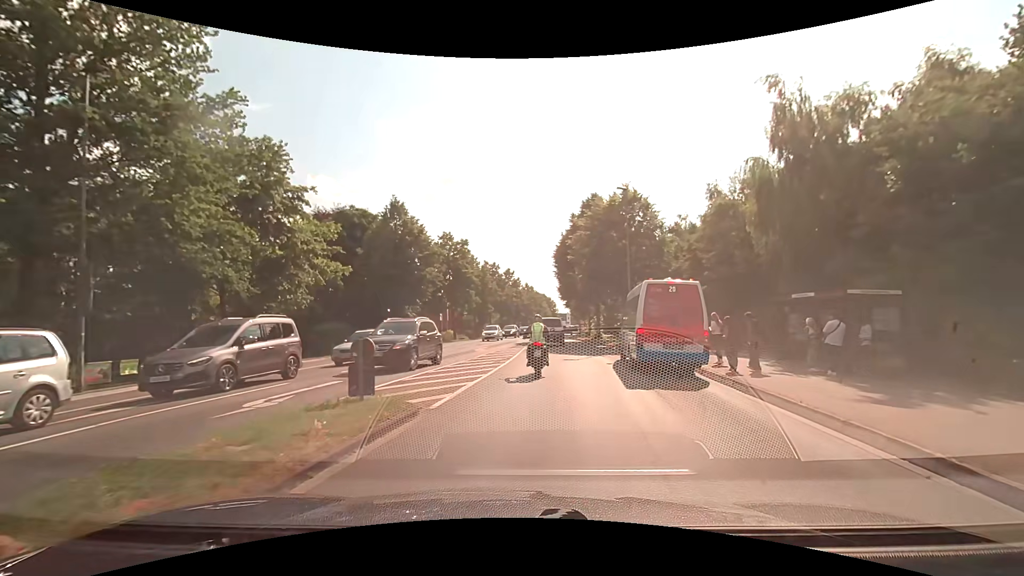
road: secondary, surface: asphalt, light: Day
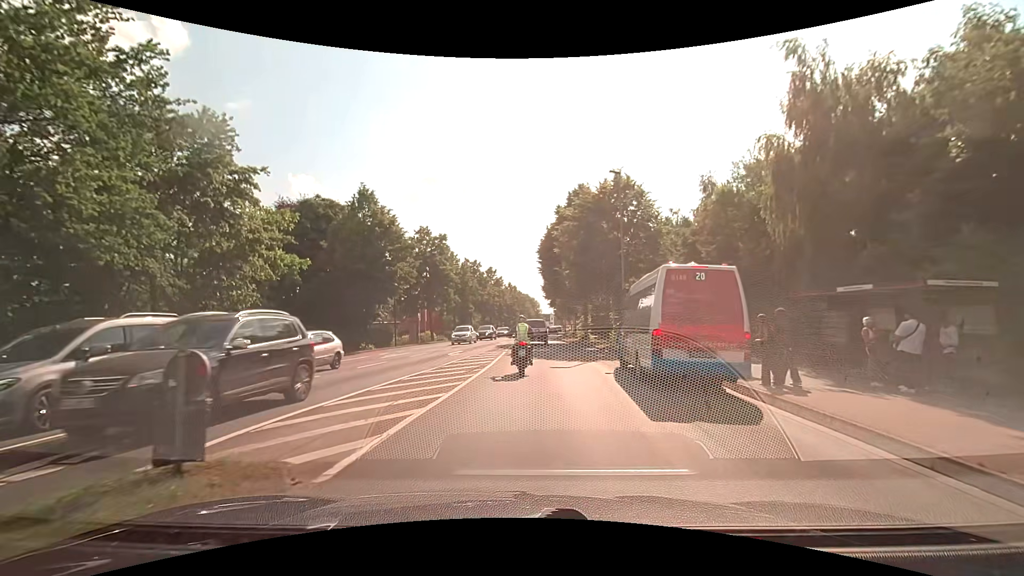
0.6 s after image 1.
(+0.1, +3.9) m; +2°
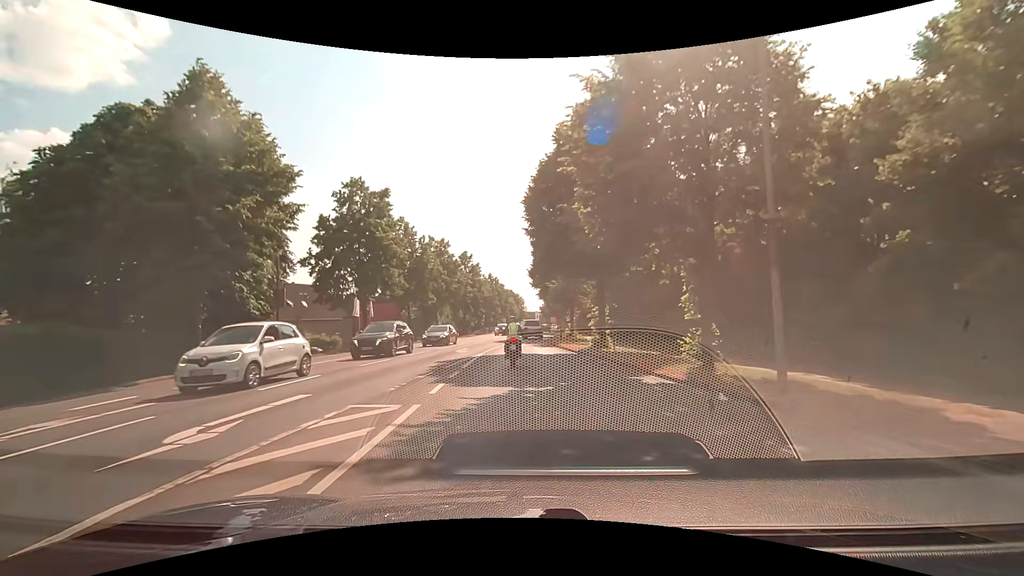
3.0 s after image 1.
(+0.6, +18.9) m; +2°
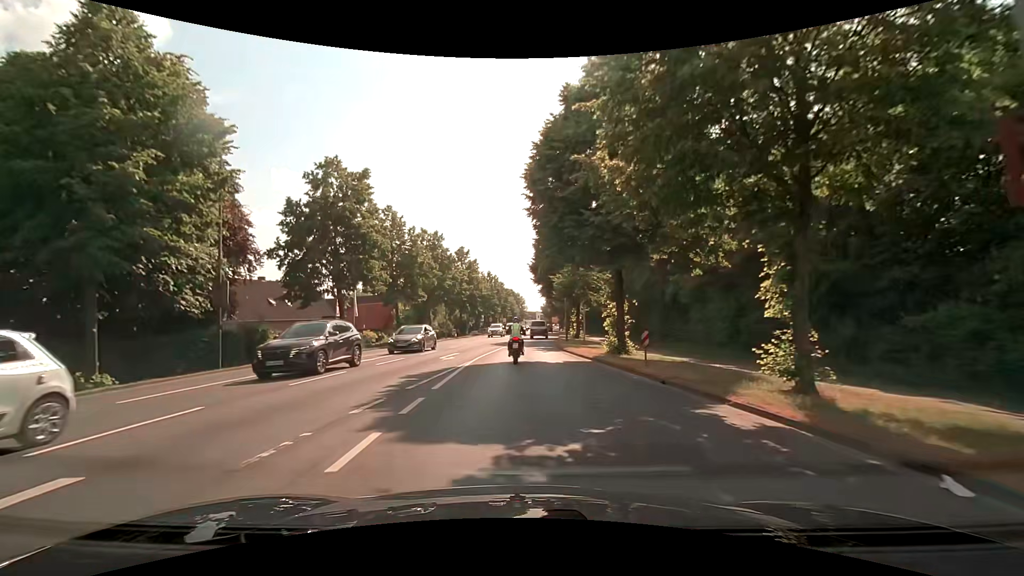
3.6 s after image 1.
(0.0, +5.2) m; 0°
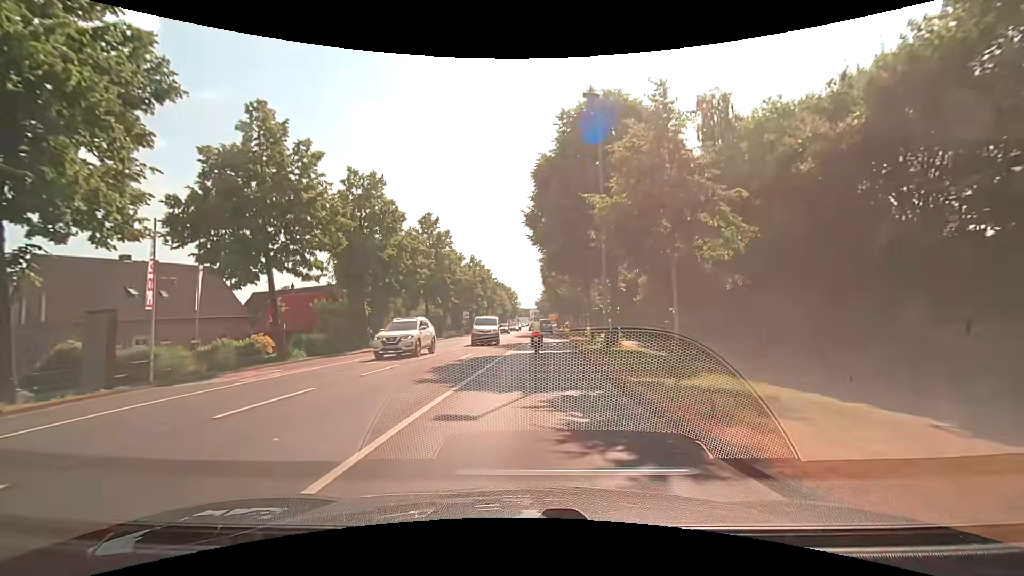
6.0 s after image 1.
(0.0, +22.4) m; +1°
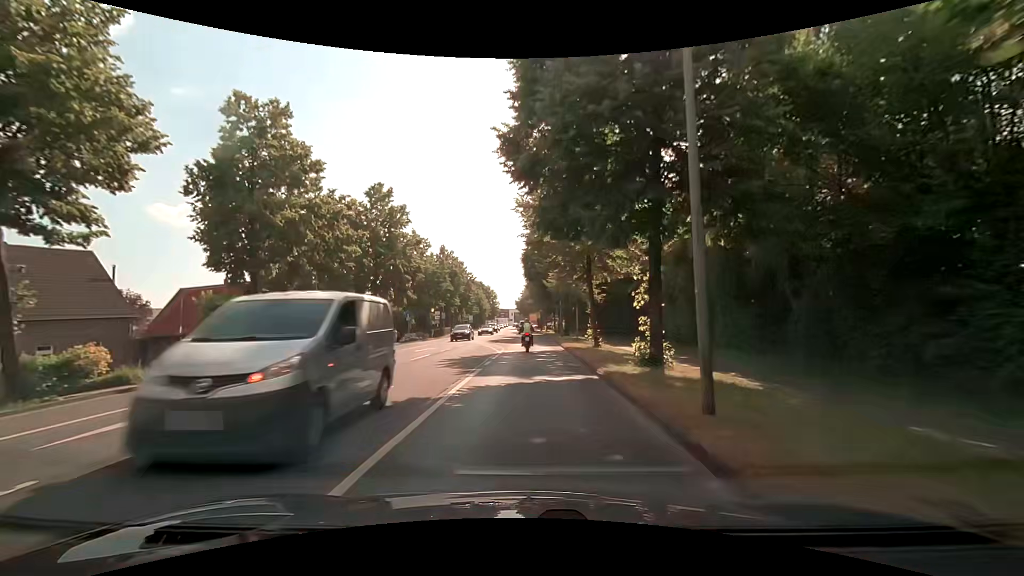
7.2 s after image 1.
(+0.1, +11.8) m; +1°
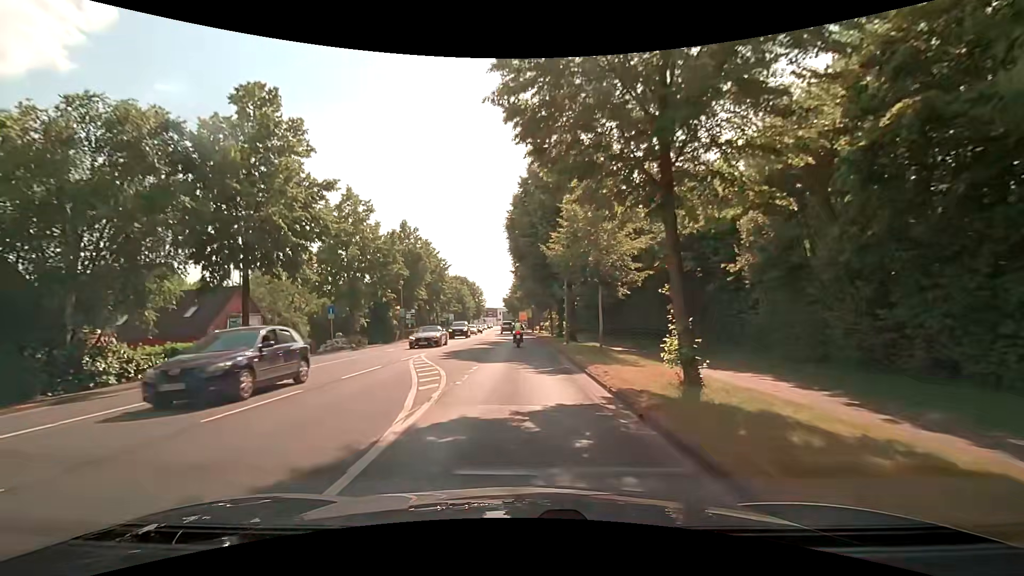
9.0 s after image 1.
(+0.6, +18.0) m; +1°
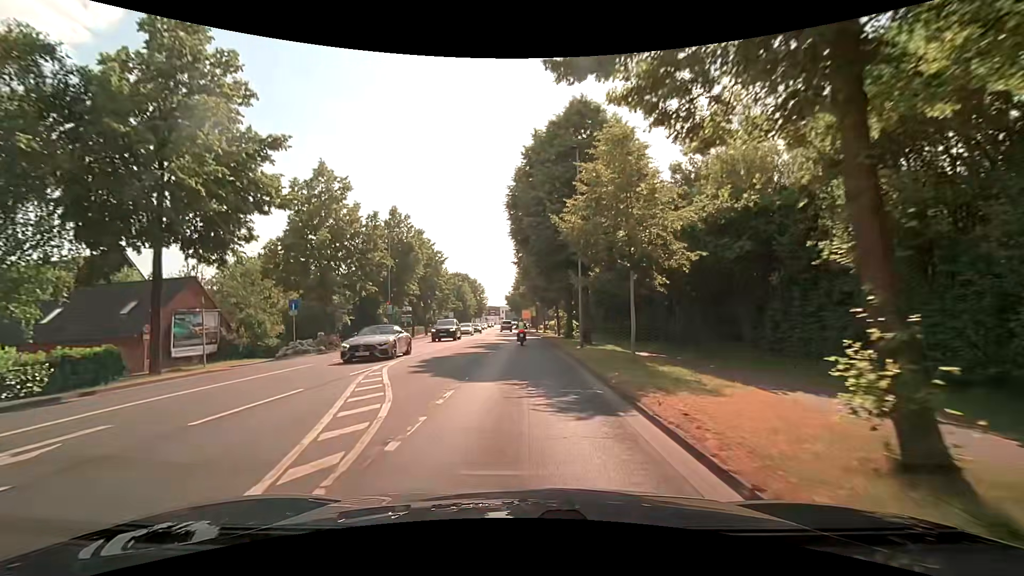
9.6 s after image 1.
(+0.1, +6.1) m; 0°
(0, +10) (0, +20) (0, +30) (0, +40) (0, +50) (0, +60) (-1, +70) (-1, +80) (-2, +90) (-2, +100) m
